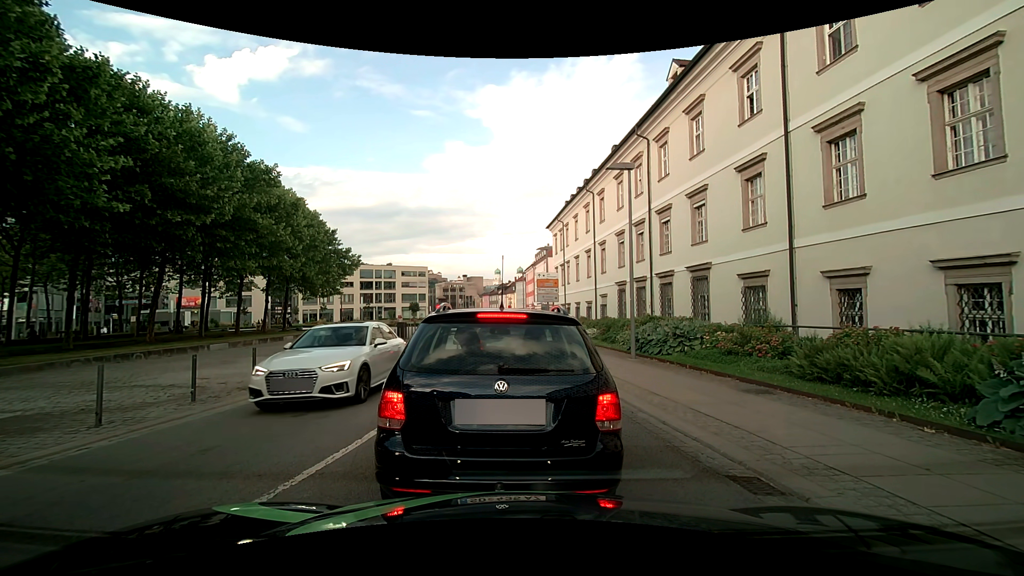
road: tertiary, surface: asphalt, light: Day
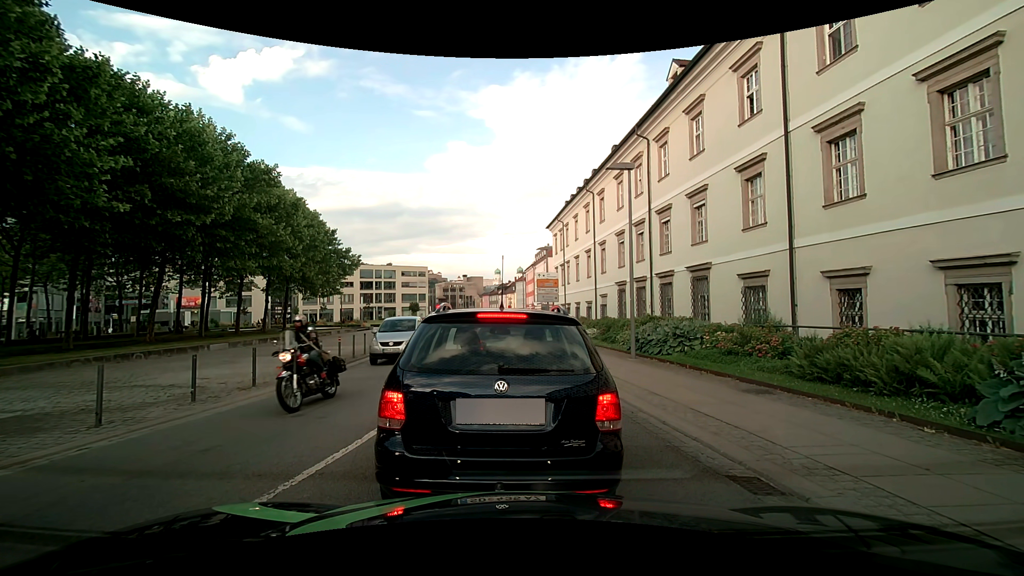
(0.0, 0.0) m; 0°
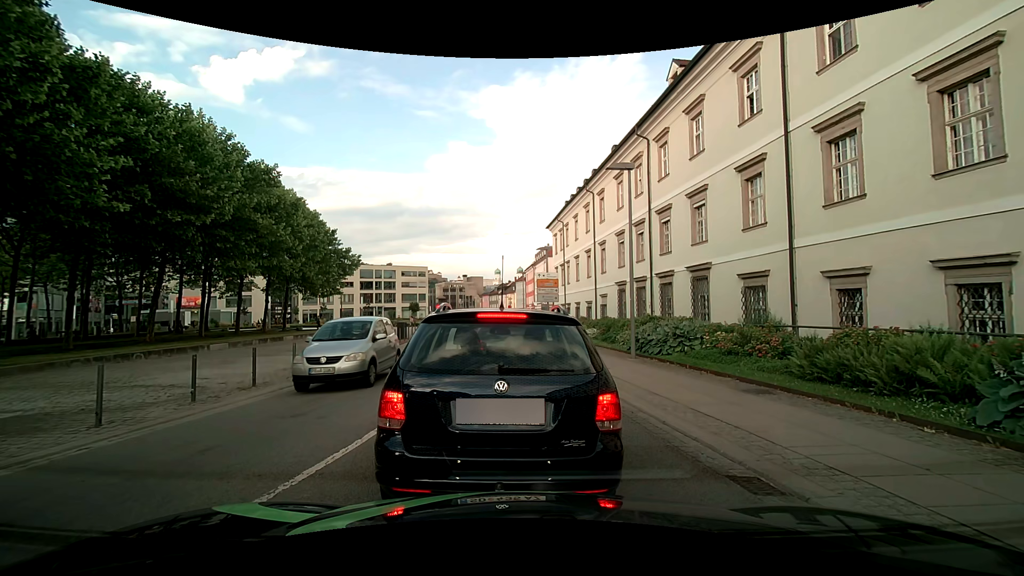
(0.0, 0.0) m; 0°
